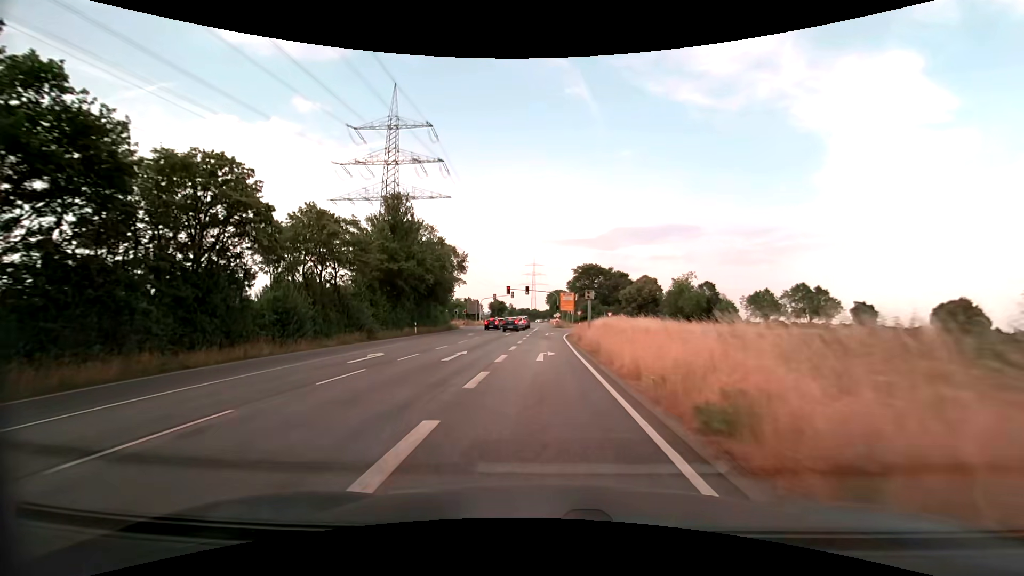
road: secondary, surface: asphalt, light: Day
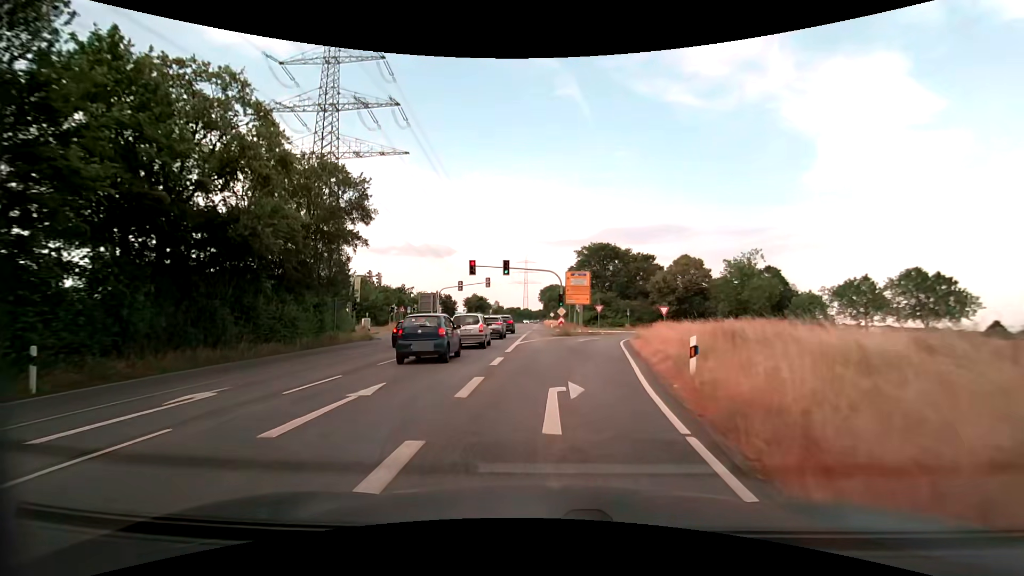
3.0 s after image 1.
(-0.1, +36.5) m; +1°
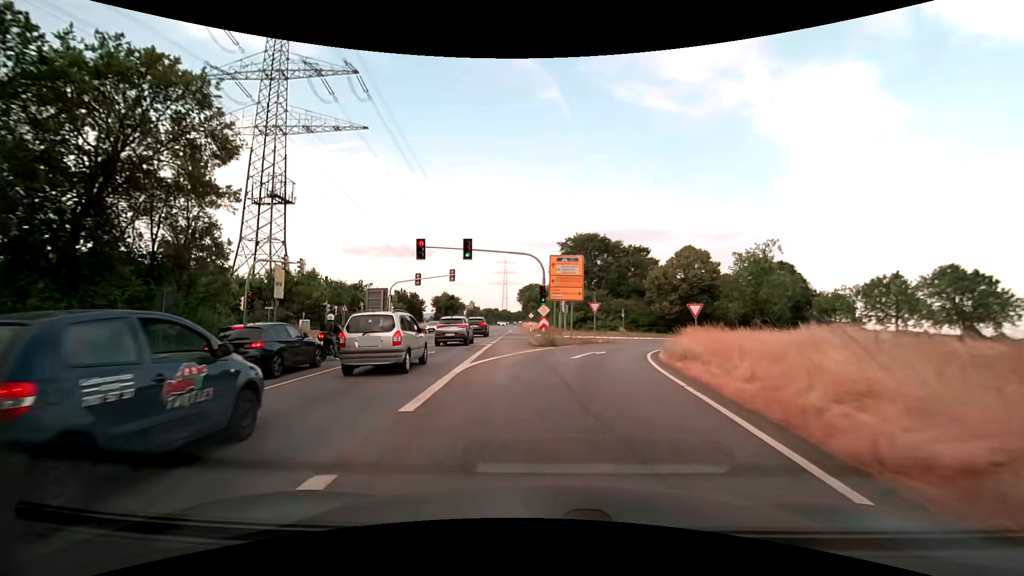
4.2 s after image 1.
(+0.2, +12.8) m; +2°
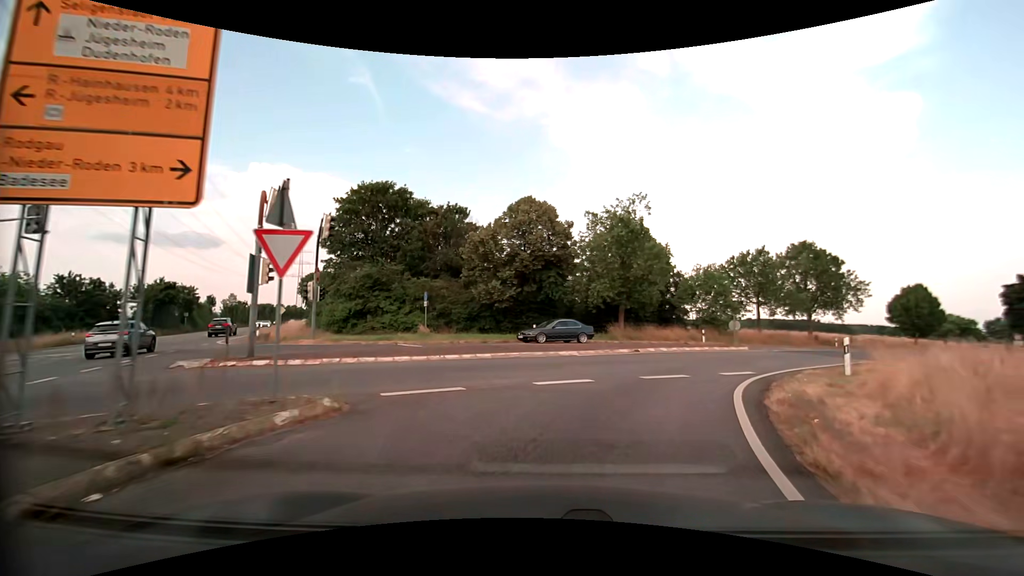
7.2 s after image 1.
(+3.8, +25.9) m; +22°
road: secondary_link
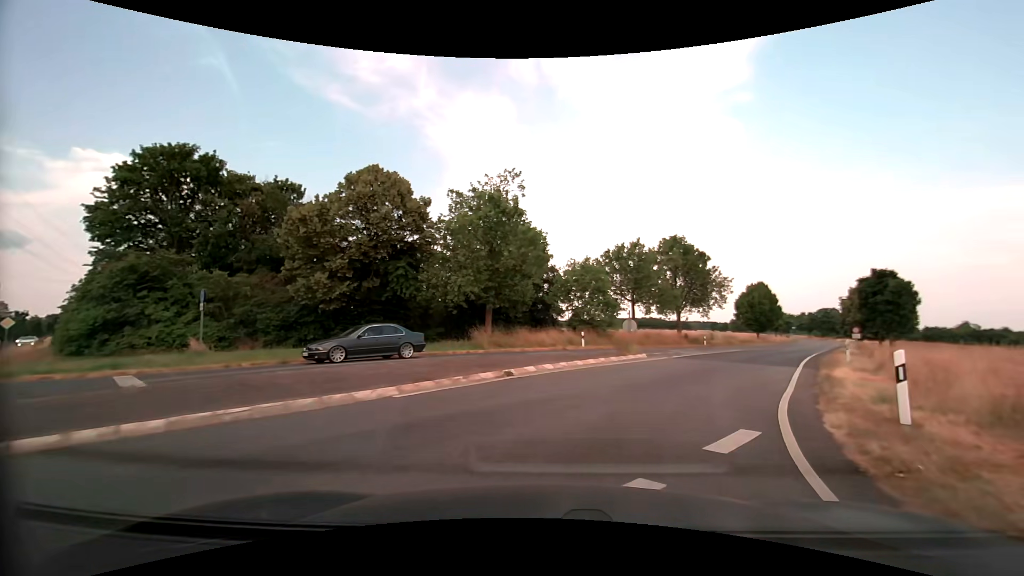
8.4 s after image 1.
(+1.1, +8.7) m; +14°
(+2, +10) (+6, +19) (+11, +28) (+16, +36) (+21, +45) (+26, +53) (+32, +62) (+37, +70) (+42, +79) (+47, +87) m
